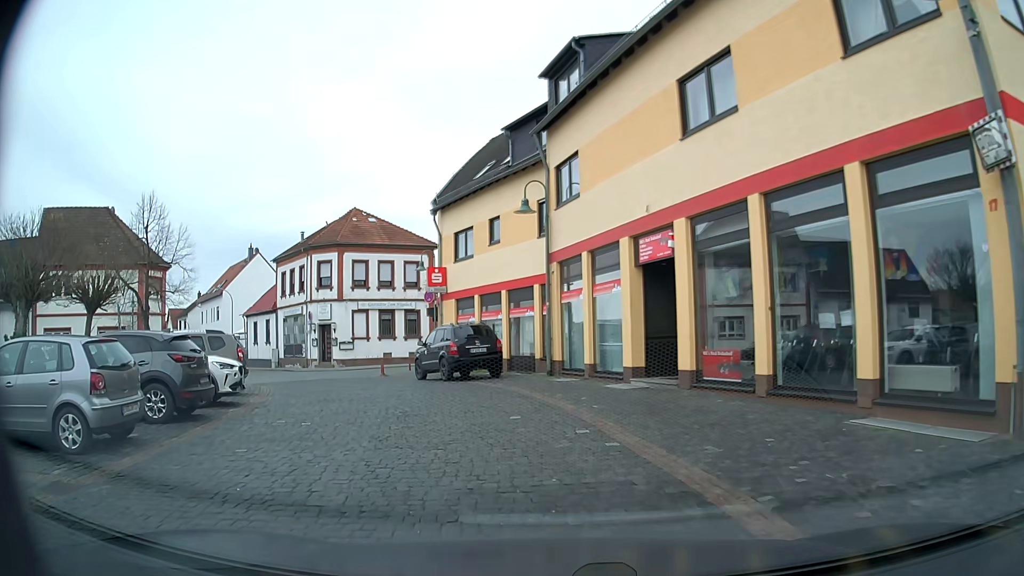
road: residential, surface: sett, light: Day
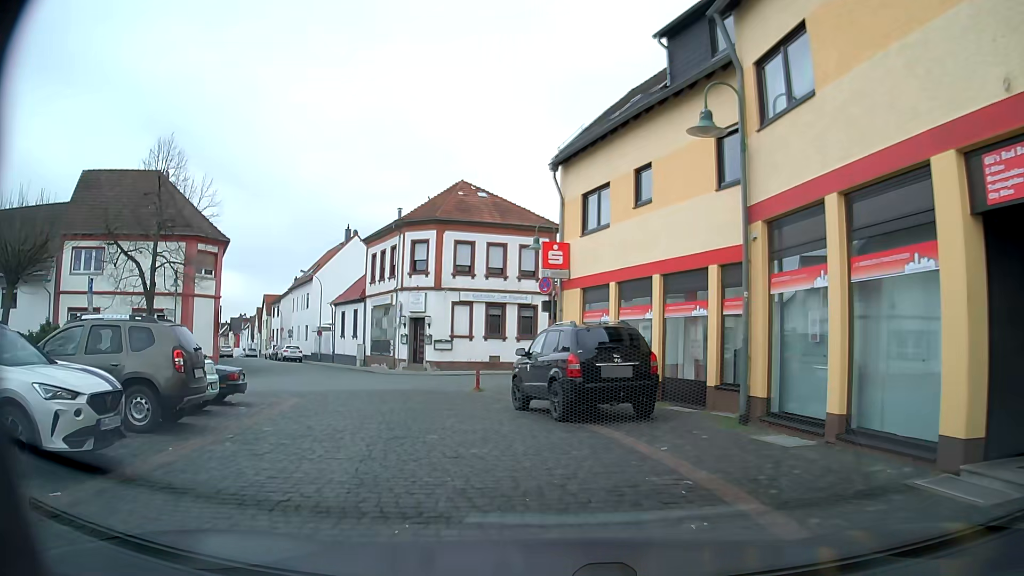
(-0.8, +8.5) m; -10°
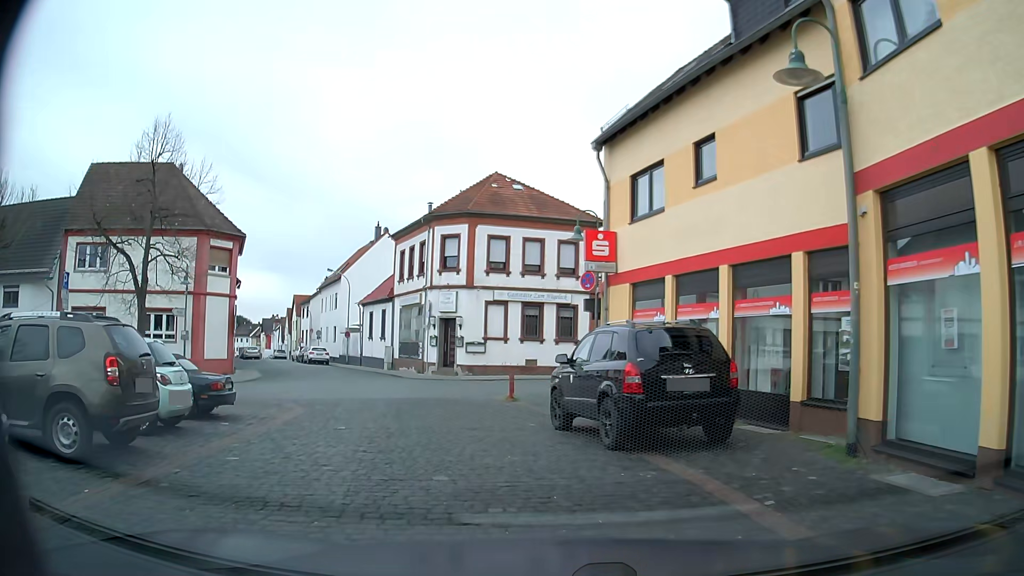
(-0.1, +2.6) m; -4°
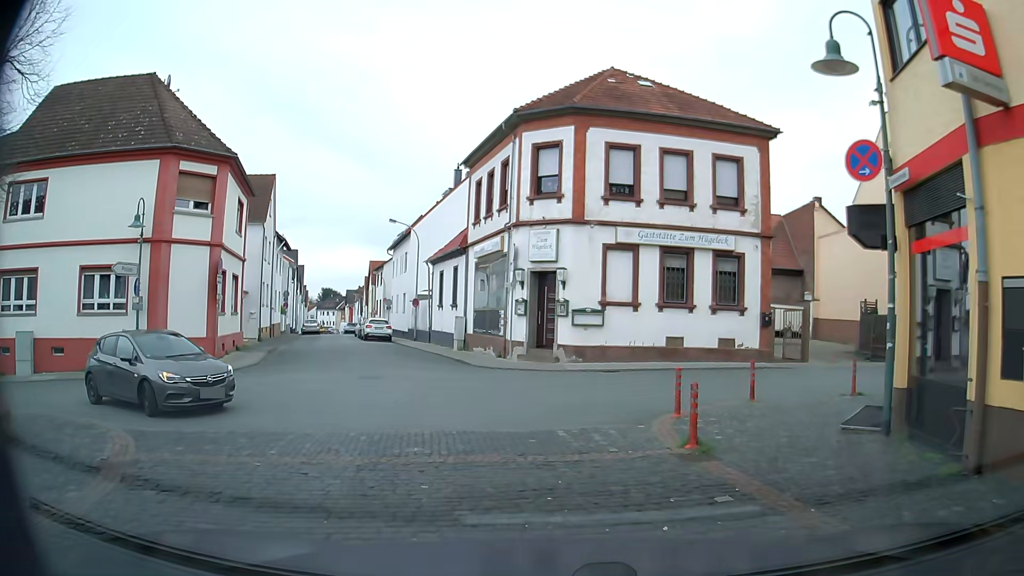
(-1.2, +12.2) m; -9°
